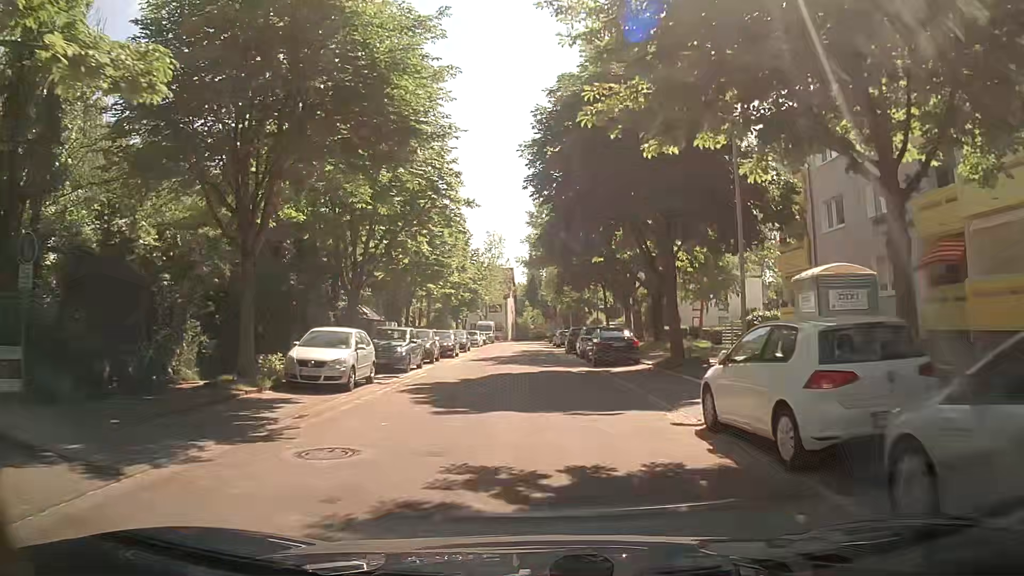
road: residential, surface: asphalt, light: Day
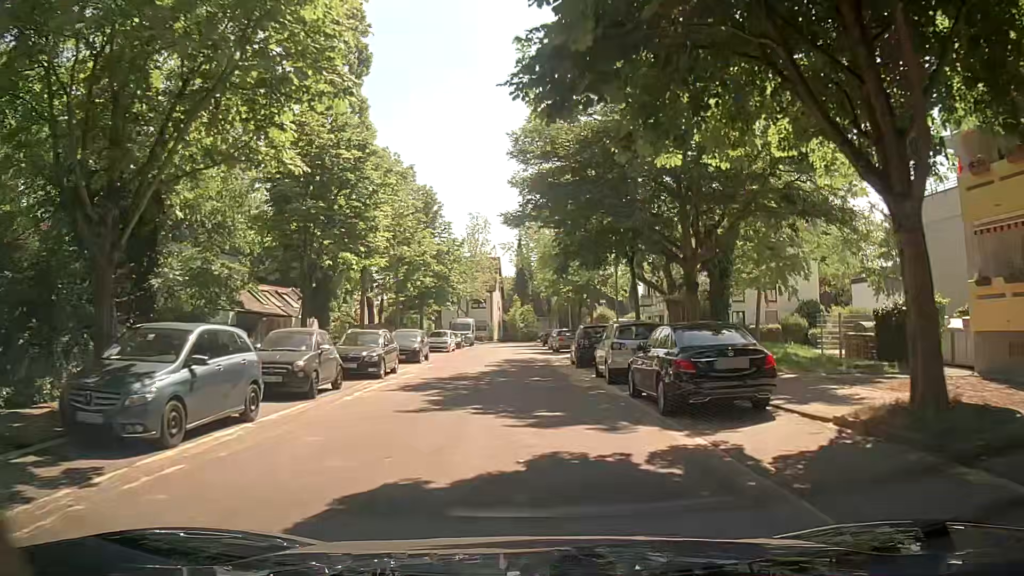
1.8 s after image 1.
(+0.2, +15.3) m; +2°
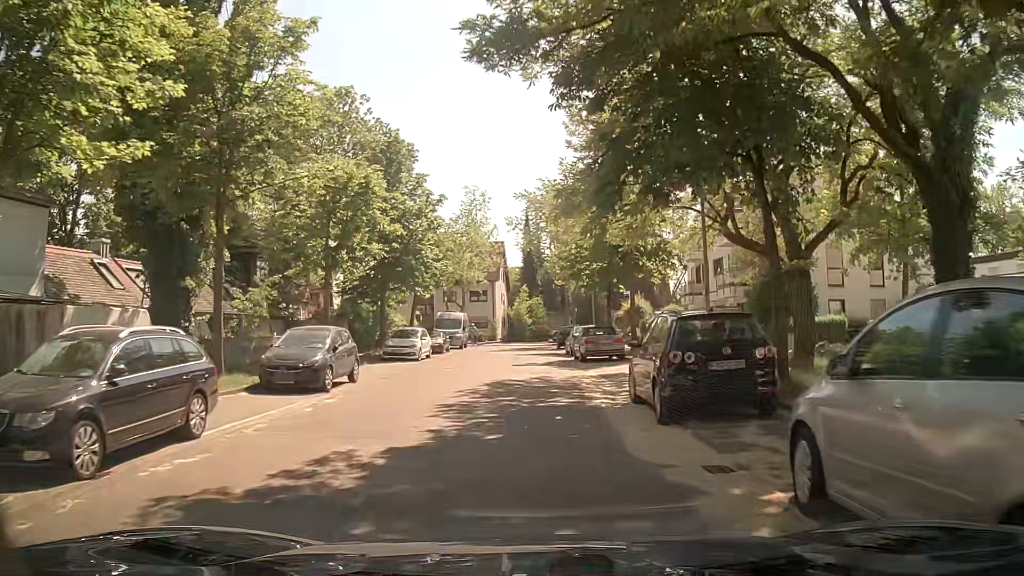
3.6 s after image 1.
(-0.2, +14.8) m; 0°
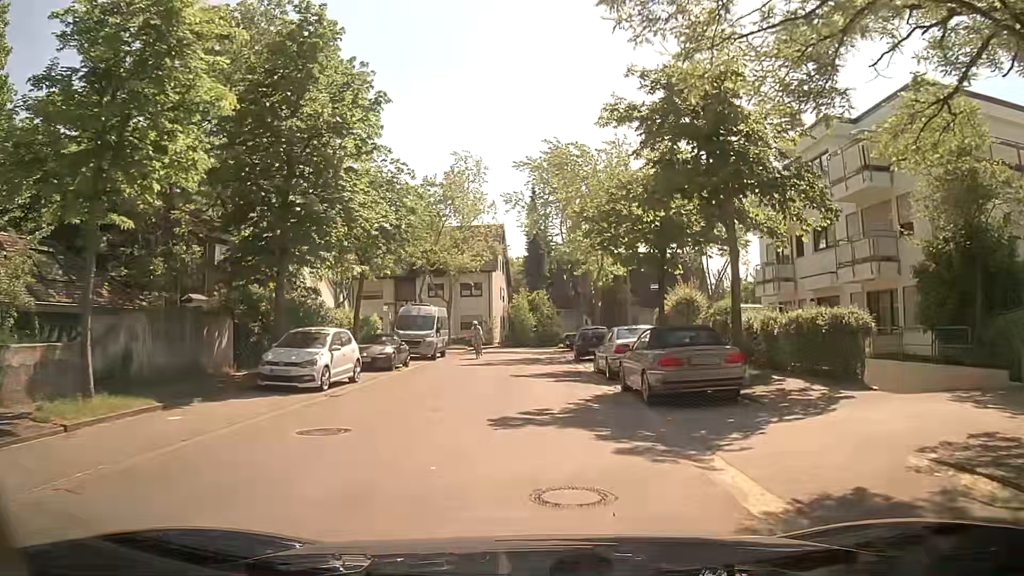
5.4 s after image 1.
(-0.2, +14.4) m; 0°
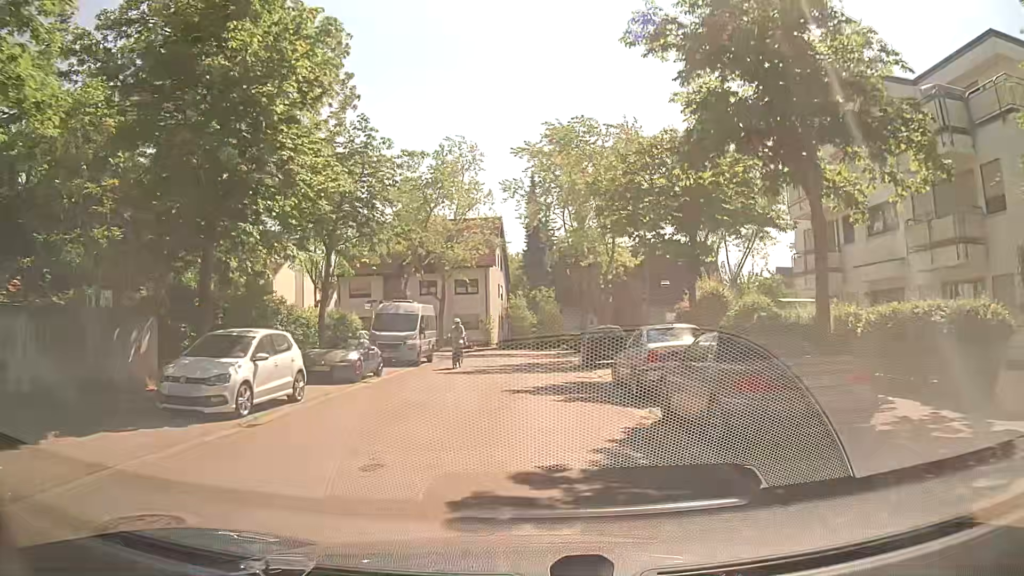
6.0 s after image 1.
(0.0, +4.7) m; -1°
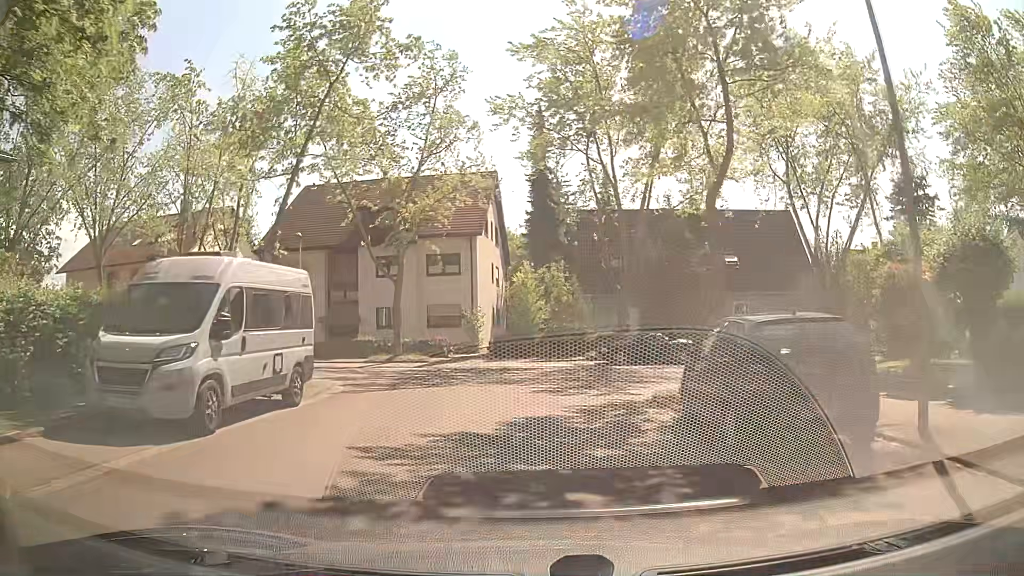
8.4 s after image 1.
(-0.1, +17.6) m; -1°
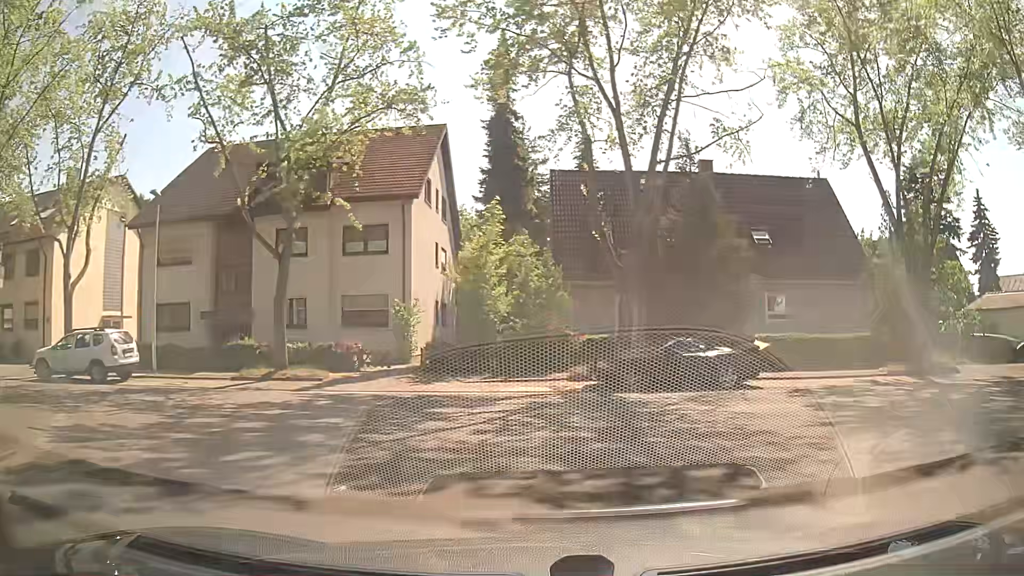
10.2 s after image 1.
(+0.1, +10.6) m; +3°
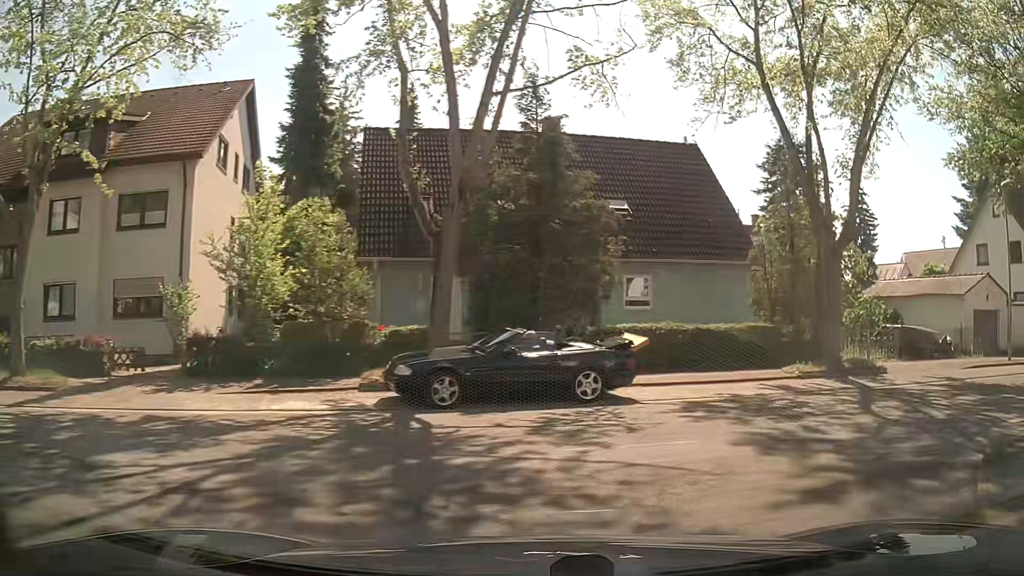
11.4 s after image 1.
(+0.7, +5.2) m; +13°
